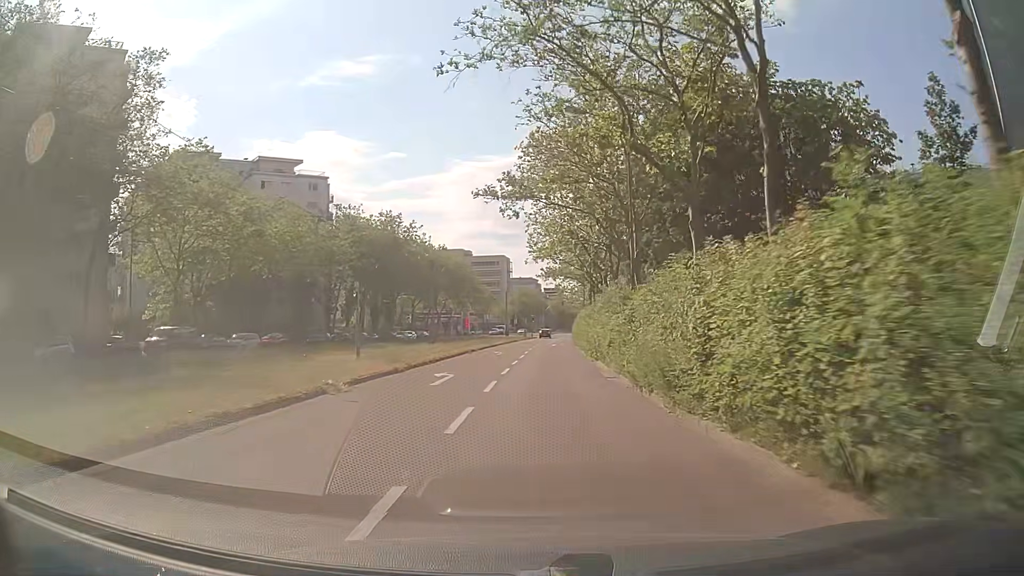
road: tertiary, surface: asphalt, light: Day
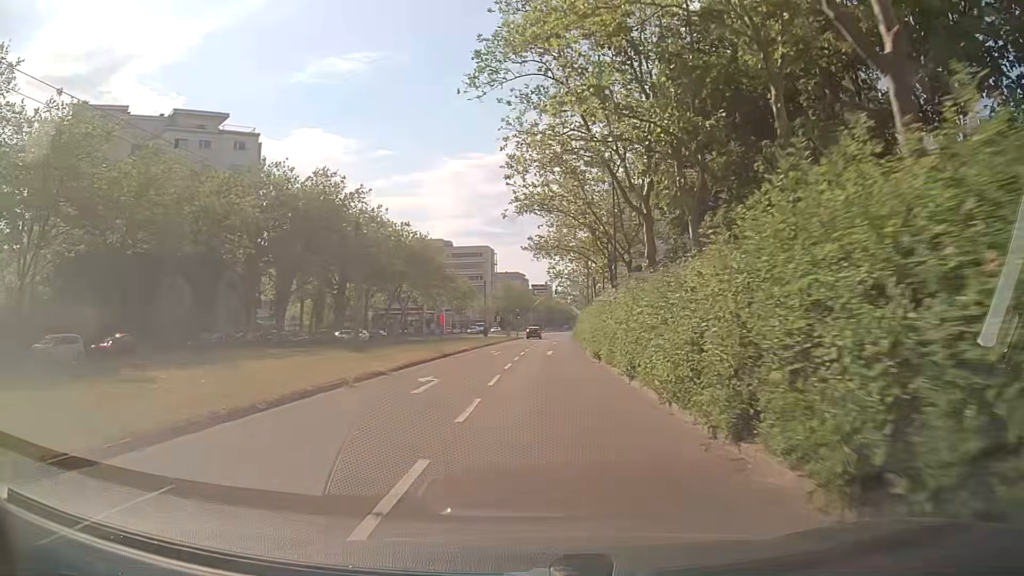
(-0.1, +22.7) m; +1°
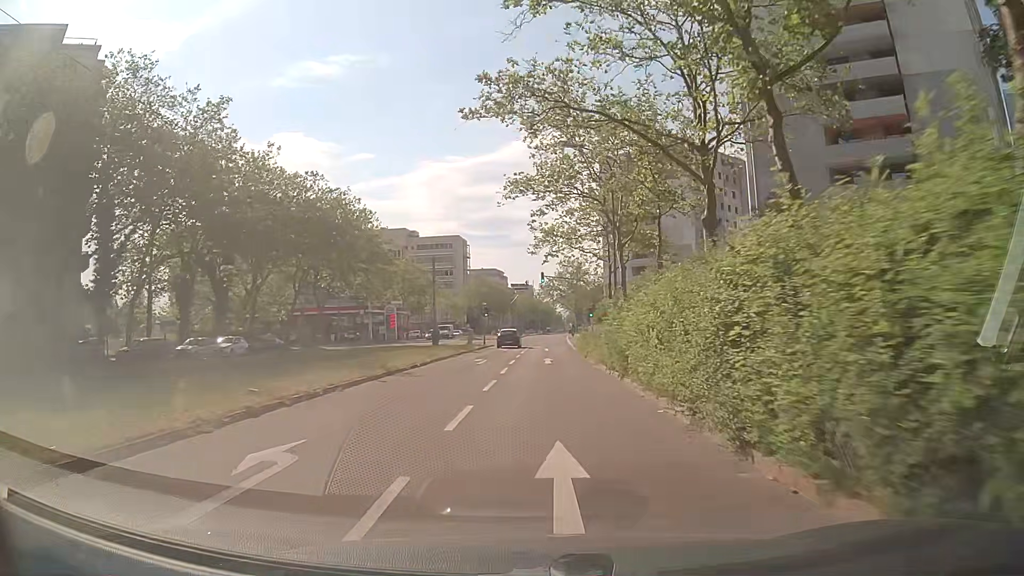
(+0.1, +30.6) m; +1°
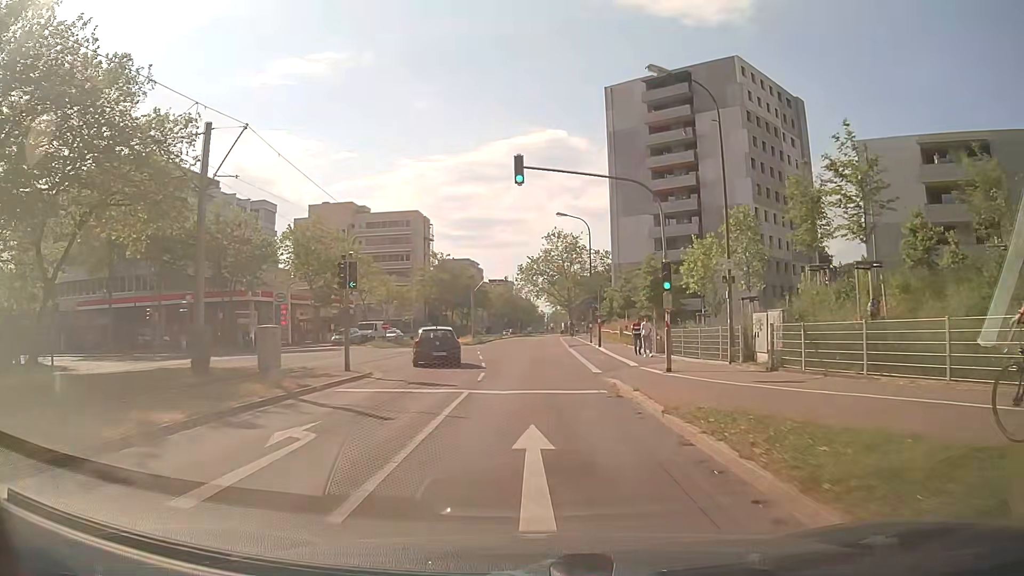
(+0.5, +39.0) m; +1°
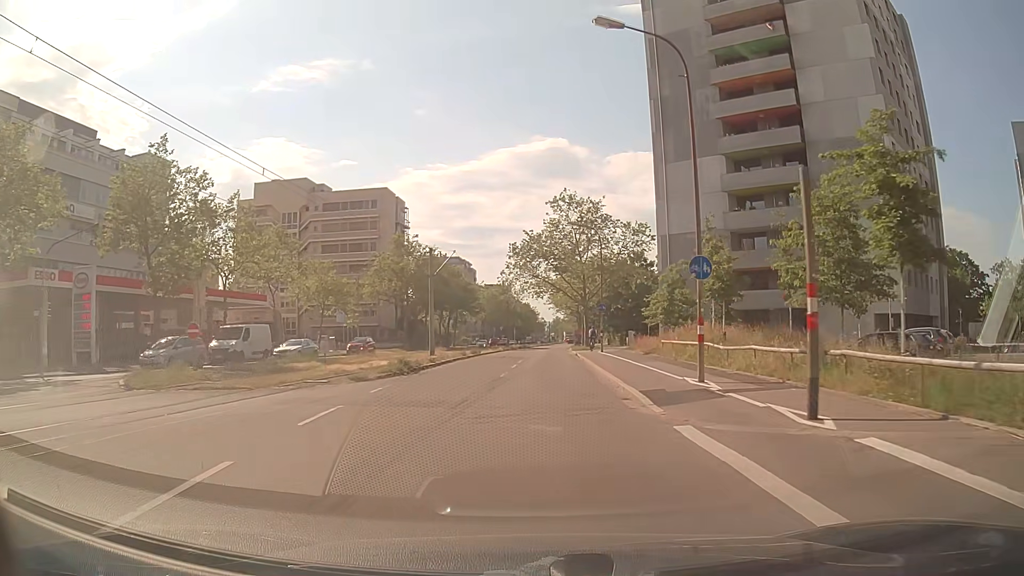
(+0.2, +31.9) m; +1°
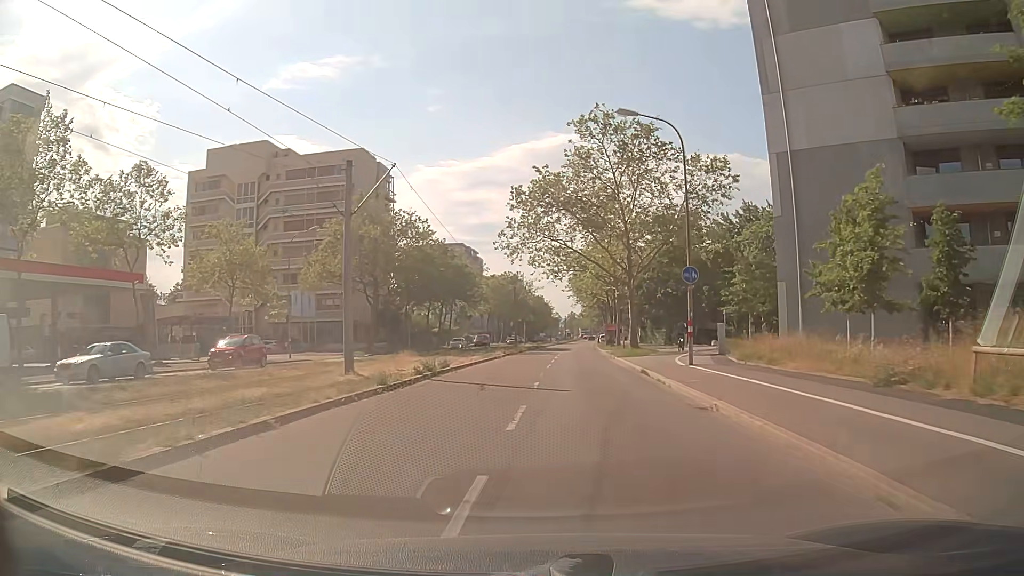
(-0.3, +24.2) m; -1°
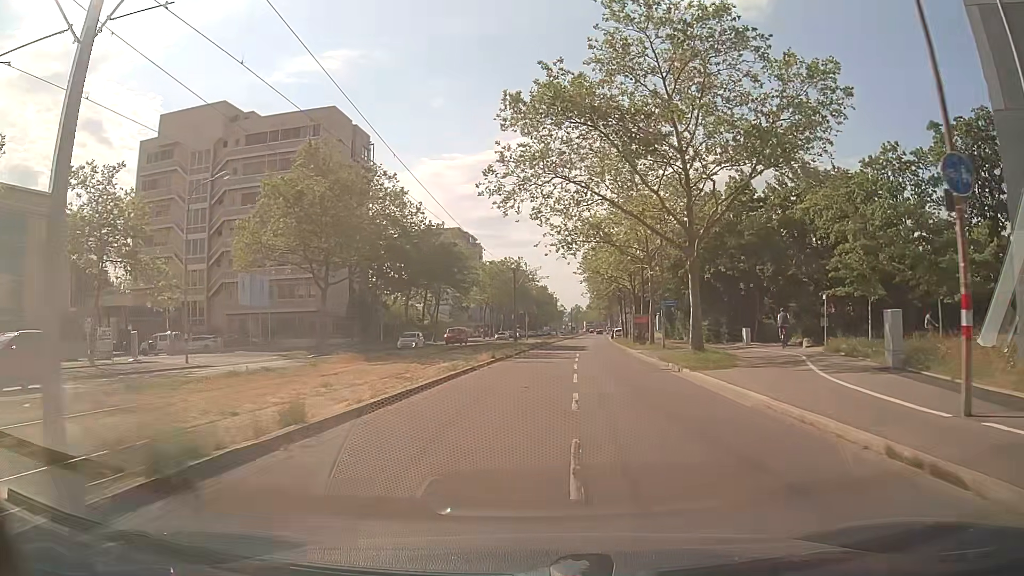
(-0.1, +16.0) m; 0°
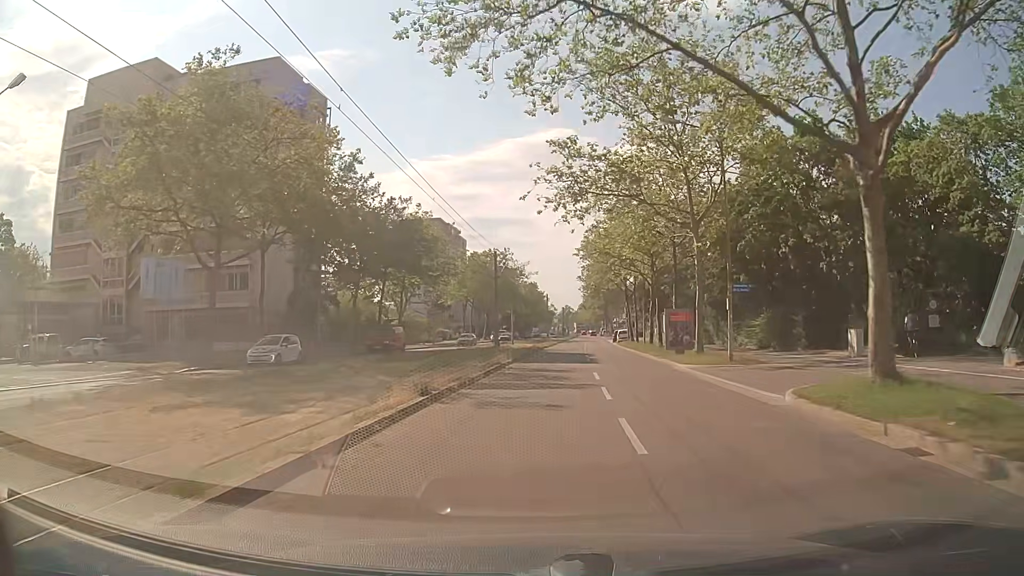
(0.0, +15.9) m; 0°
(0, +10) (0, +20) (+1, +30) (+2, +40) (+2, +50) (+3, +60) (+4, +70) (+5, +80) (+6, +90) (+7, +100) m
